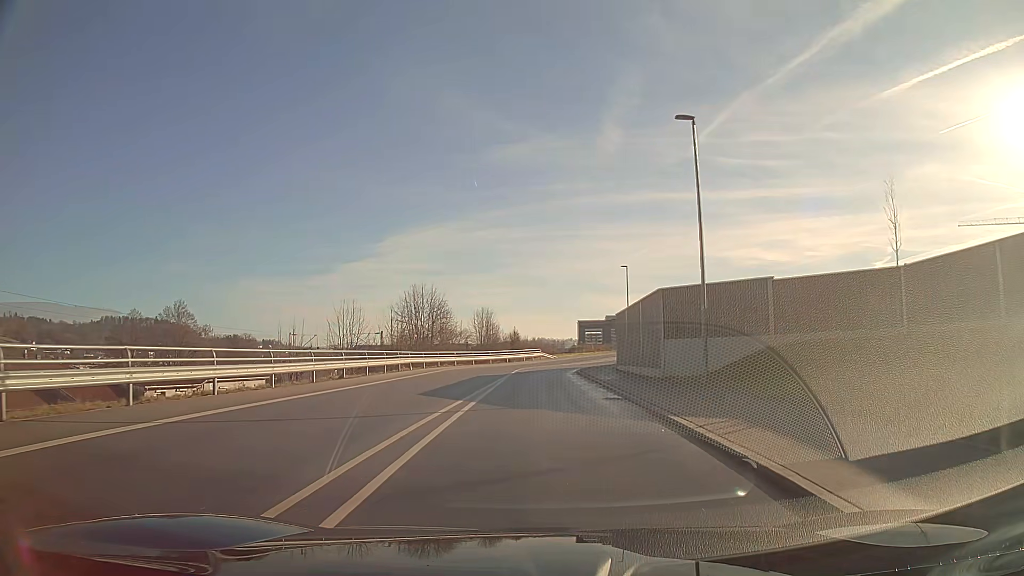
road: unclassified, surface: asphalt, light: Day
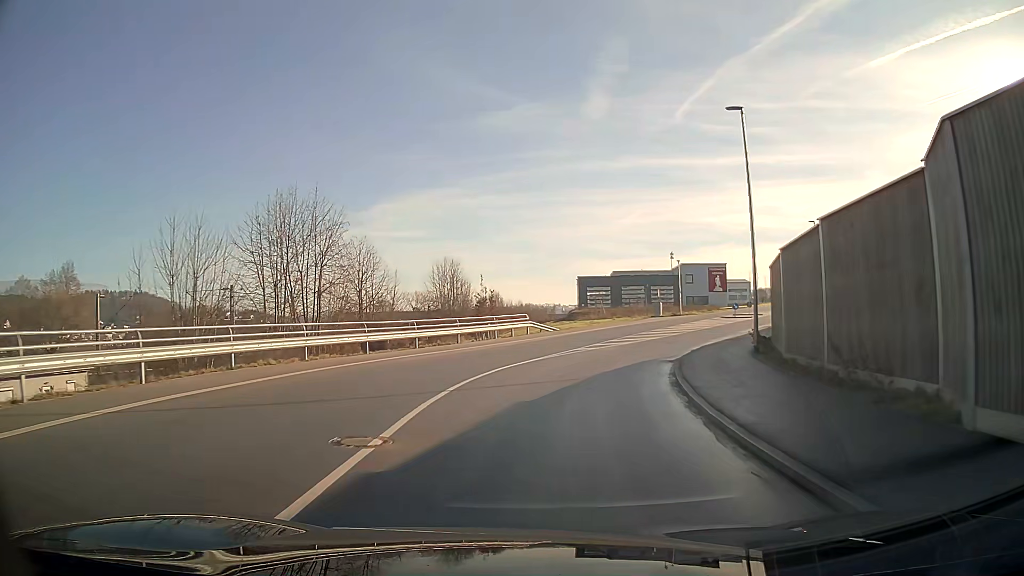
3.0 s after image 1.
(+0.4, +34.9) m; +2°
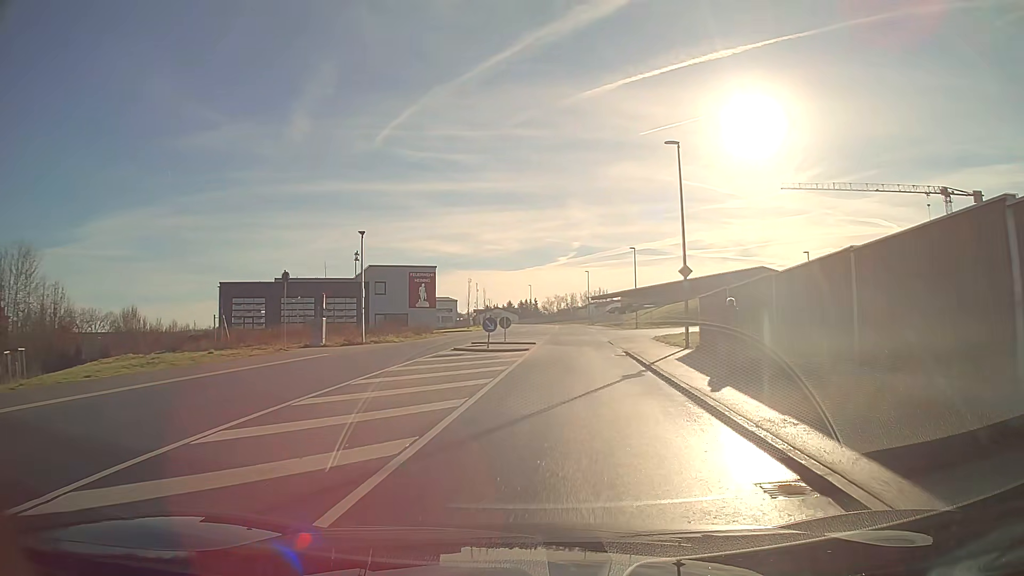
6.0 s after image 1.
(+7.4, +33.3) m; +26°
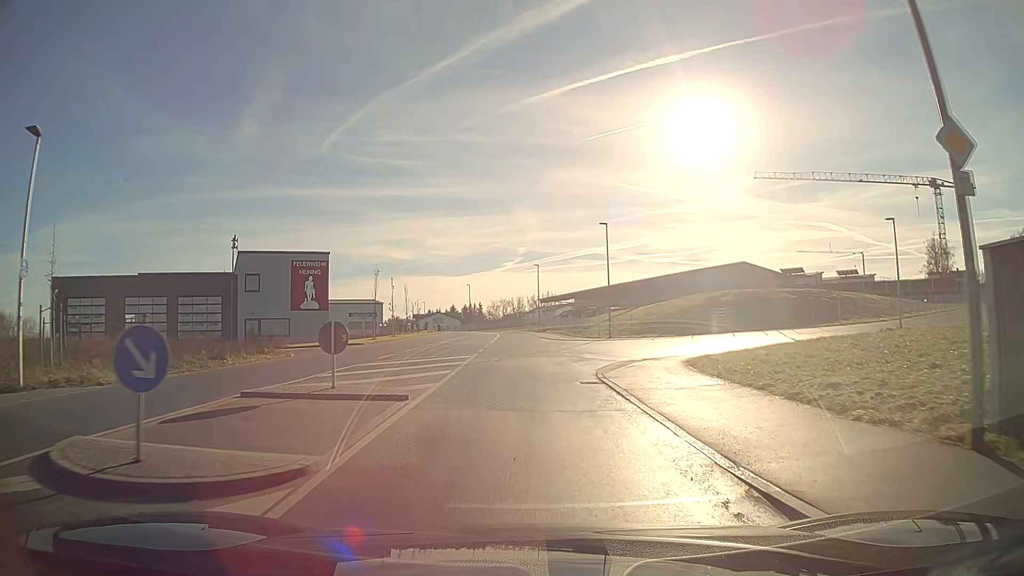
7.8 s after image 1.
(+1.0, +20.7) m; +4°
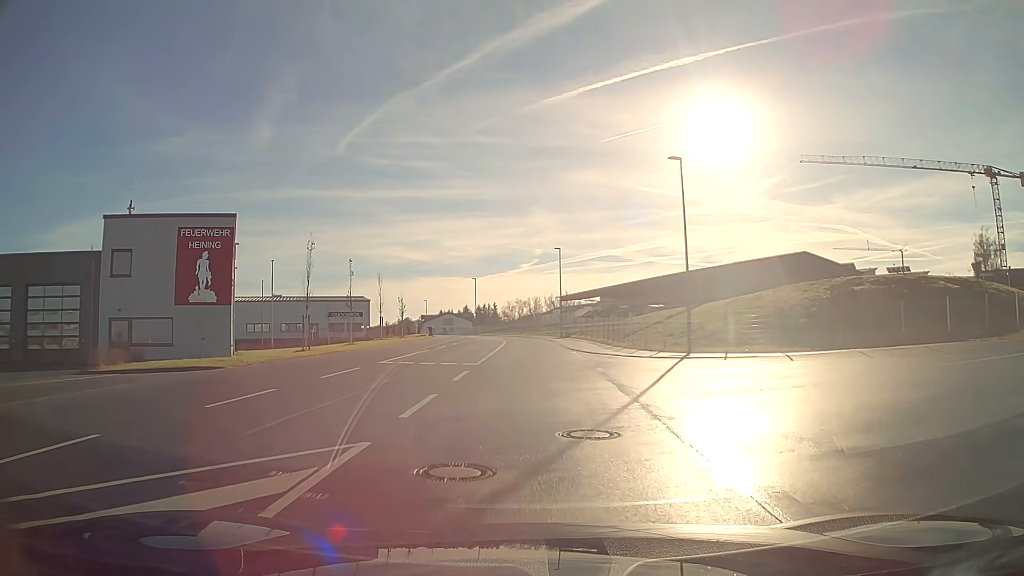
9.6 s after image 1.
(-0.2, +20.1) m; -1°
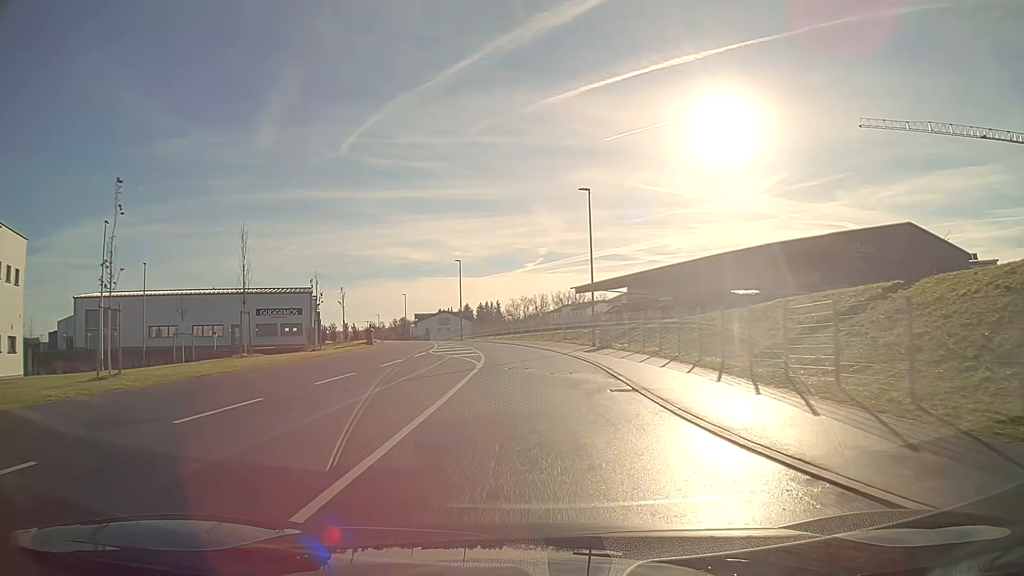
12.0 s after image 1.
(-0.2, +27.6) m; 0°
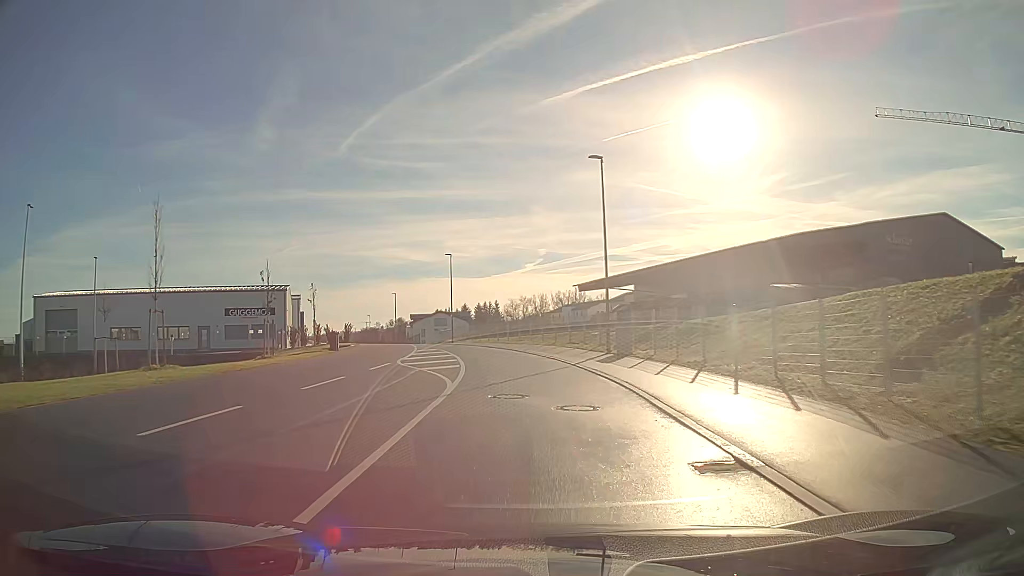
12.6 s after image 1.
(0.0, +7.1) m; 0°
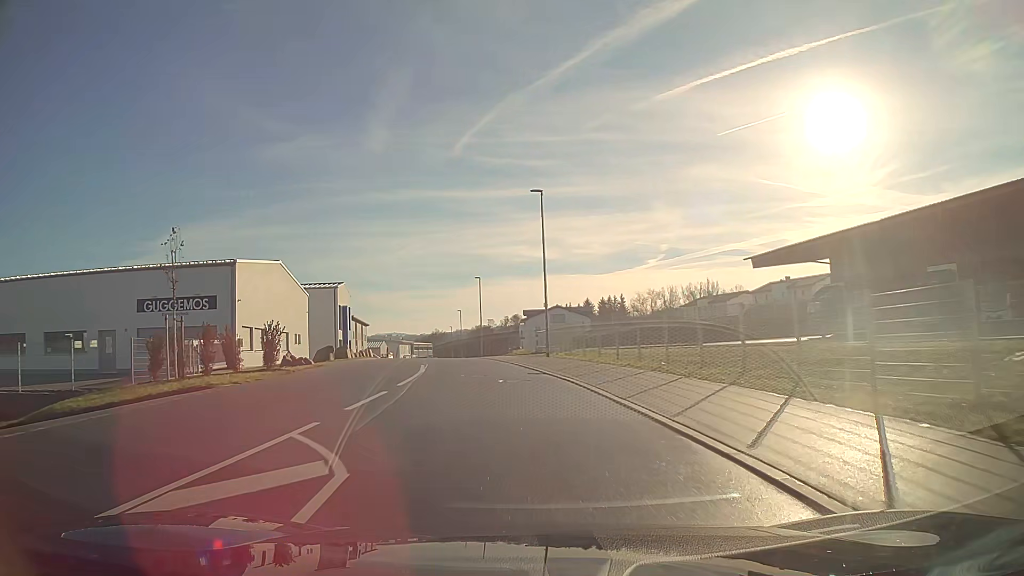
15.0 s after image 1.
(-2.2, +29.4) m; -11°
(0, +10) (-1, +20) (-3, +30) (-4, +40) (-6, +50) (-7, +60) (-9, +69) (-10, +79) (-12, +89) (-13, +99) m
